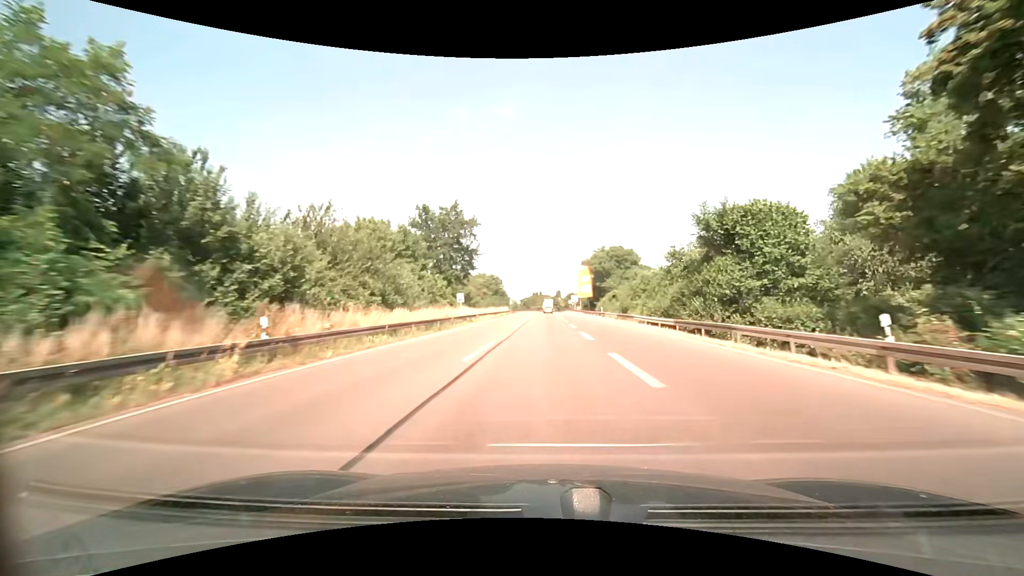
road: trunk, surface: asphalt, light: Day
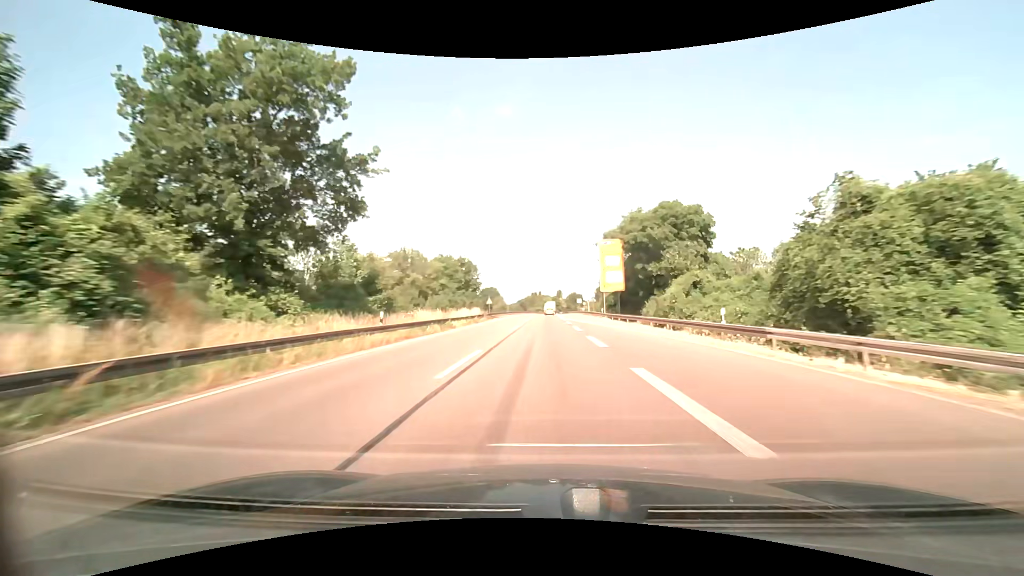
(+0.1, +40.1) m; 0°
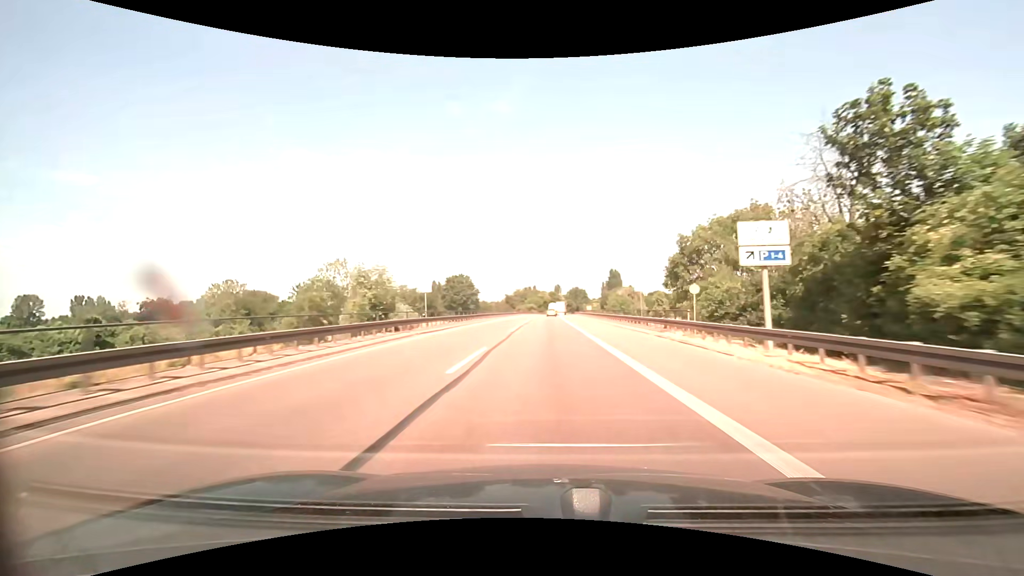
(+0.2, +68.9) m; 0°
(0, +10) (0, +20) (0, +30) (0, +40) (0, +50) (+1, +60) (+1, +70) (+1, +80) (+1, +90) (+2, +100) m
